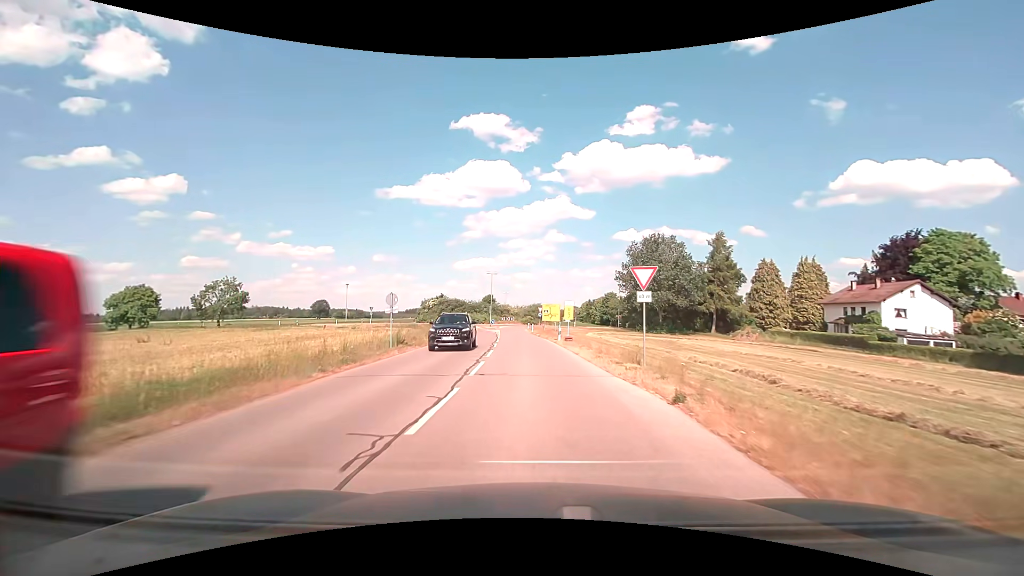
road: tertiary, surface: asphalt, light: Day
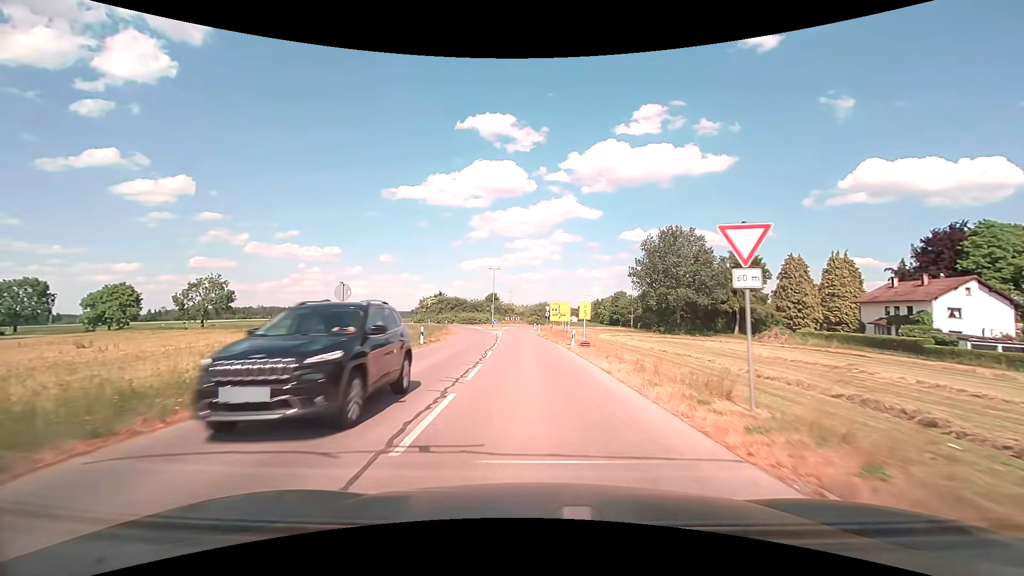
(0.0, +6.8) m; -1°
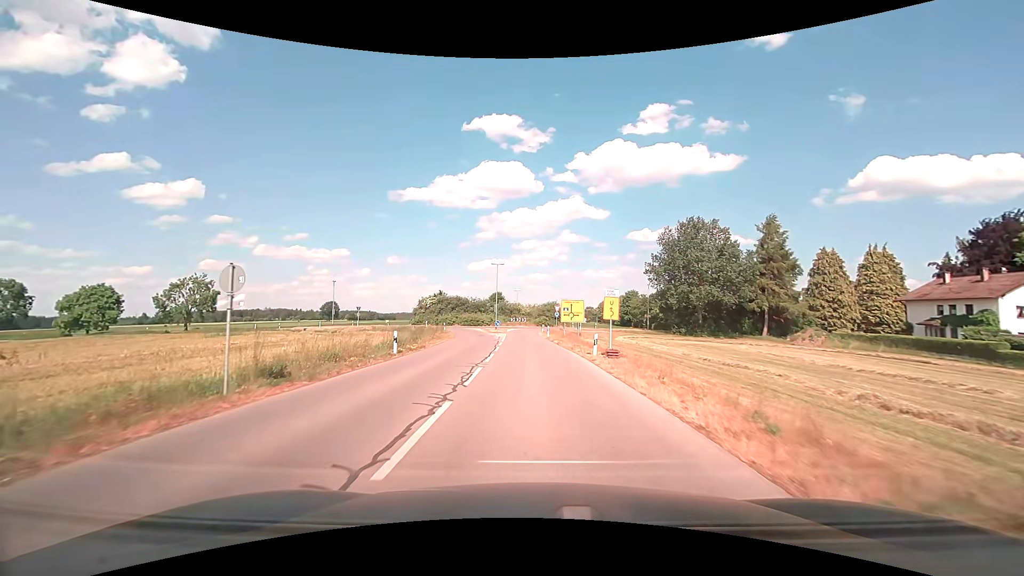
(0.0, +6.7) m; 0°
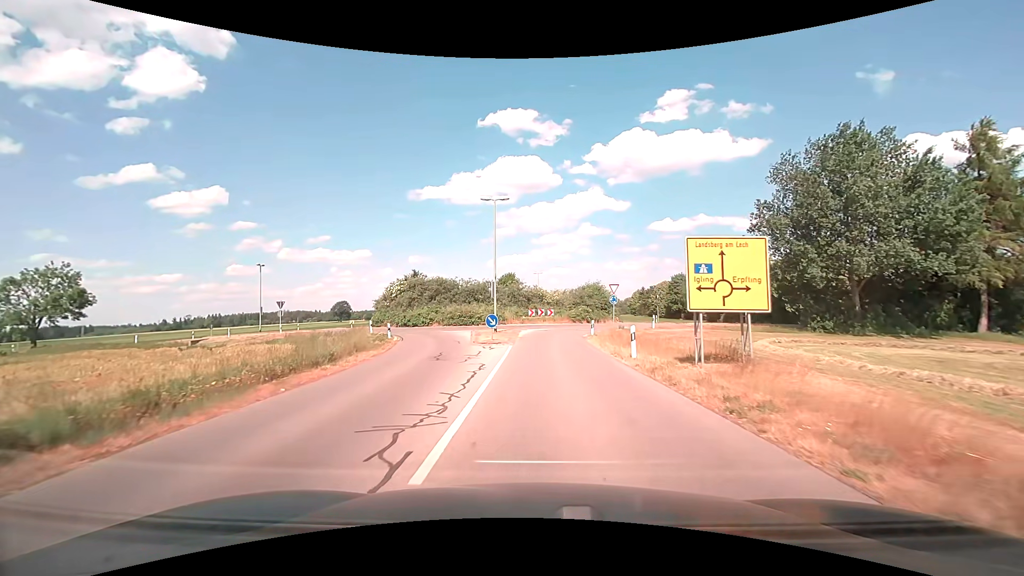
(-1.1, +30.0) m; -3°
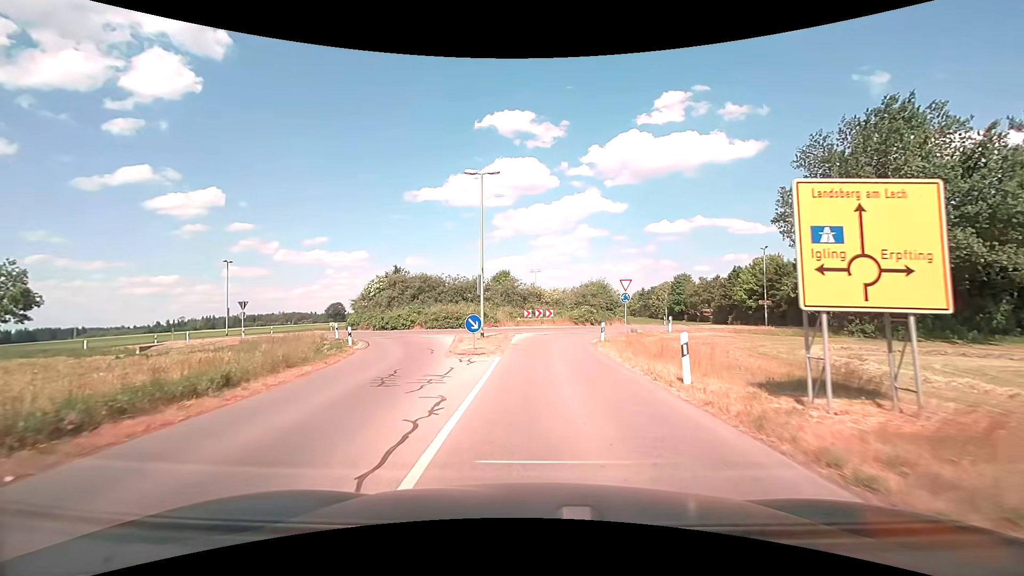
(0.0, +5.4) m; 0°
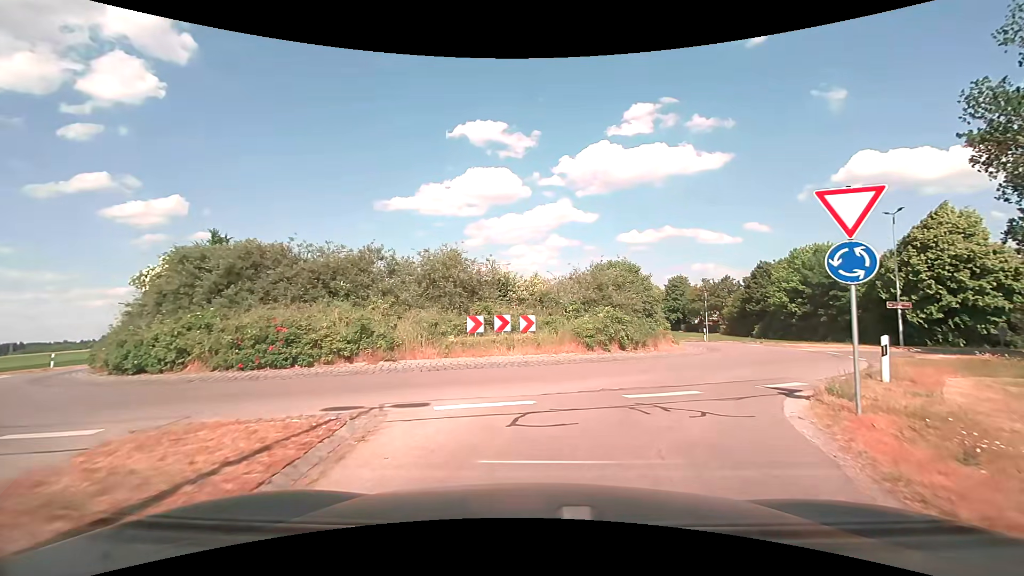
(+0.3, +21.6) m; +3°
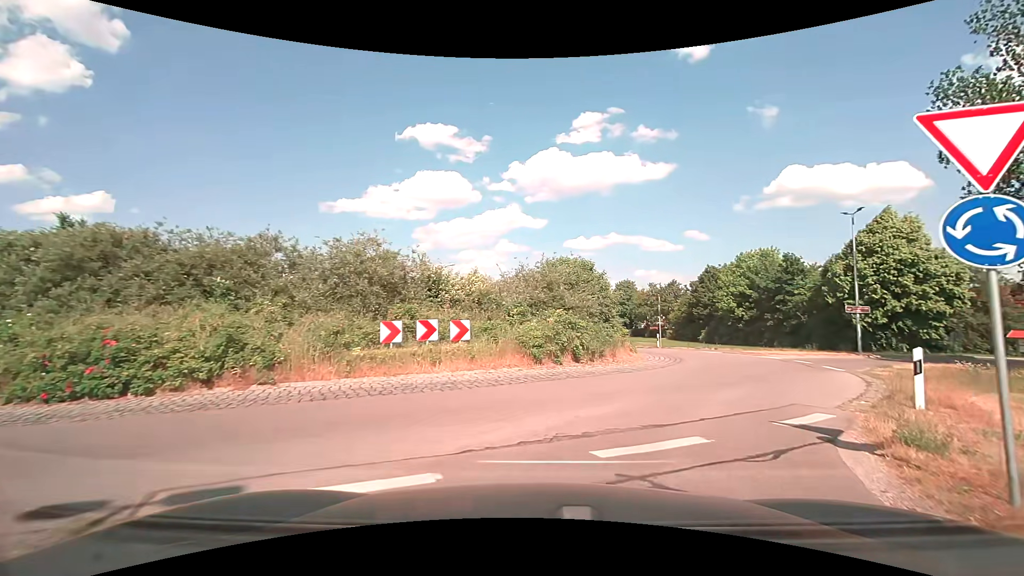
(+0.2, +3.3) m; +6°
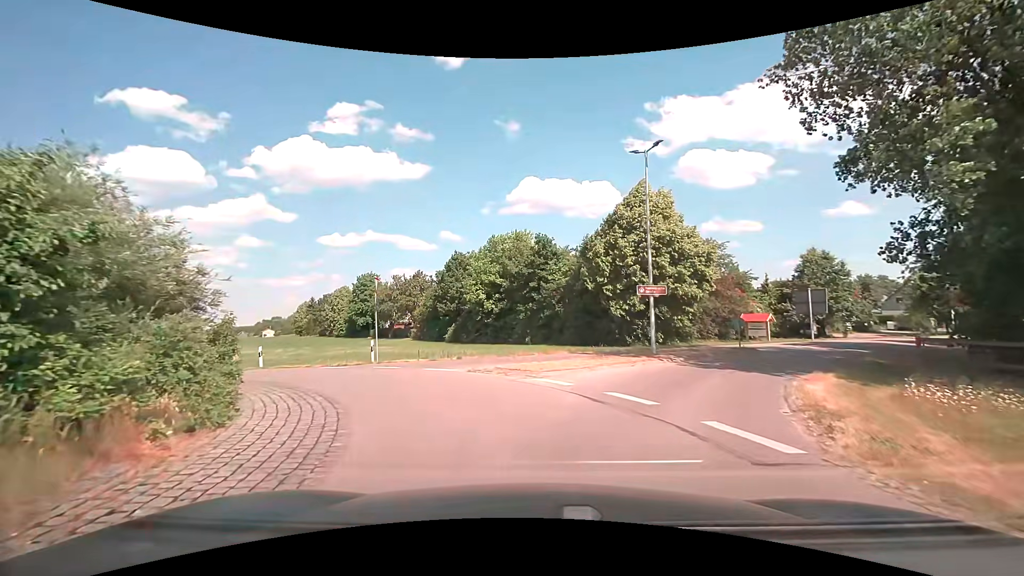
(+4.0, +13.5) m; +28°
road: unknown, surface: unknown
(-1, +10) (-7, +18) (-16, +22) (-24, +28) (-30, +36) (-35, +44) (-40, +53) (-45, +62) (-50, +71) (-55, +79) m
